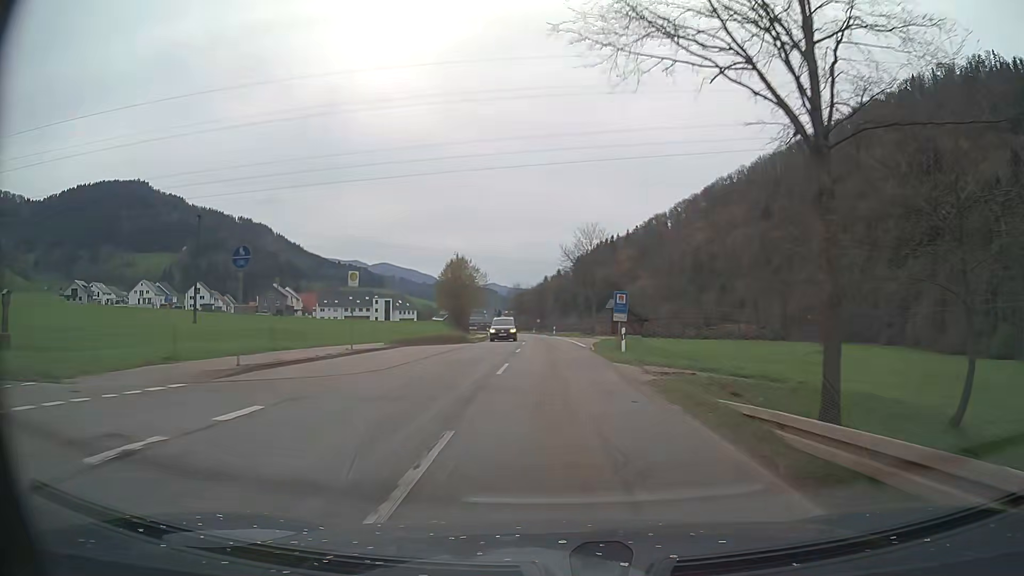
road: secondary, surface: asphalt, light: Day
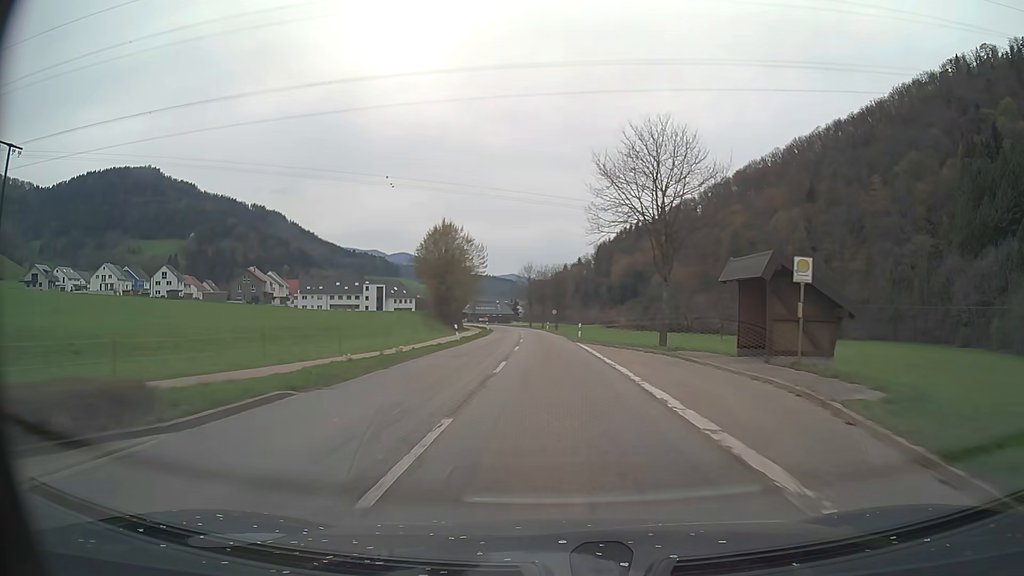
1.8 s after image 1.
(-0.2, +35.3) m; -1°
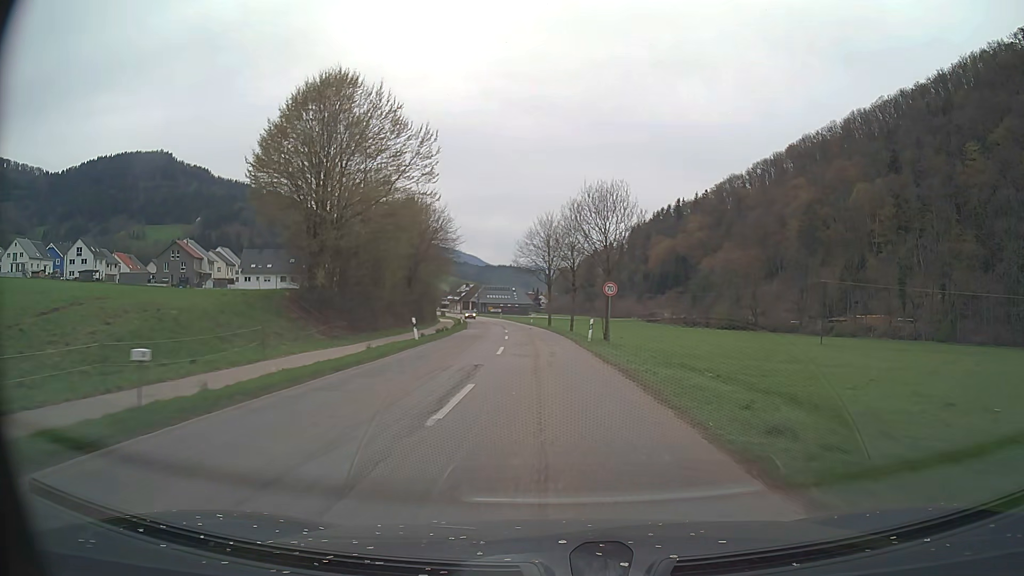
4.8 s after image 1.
(-1.2, +56.6) m; -2°
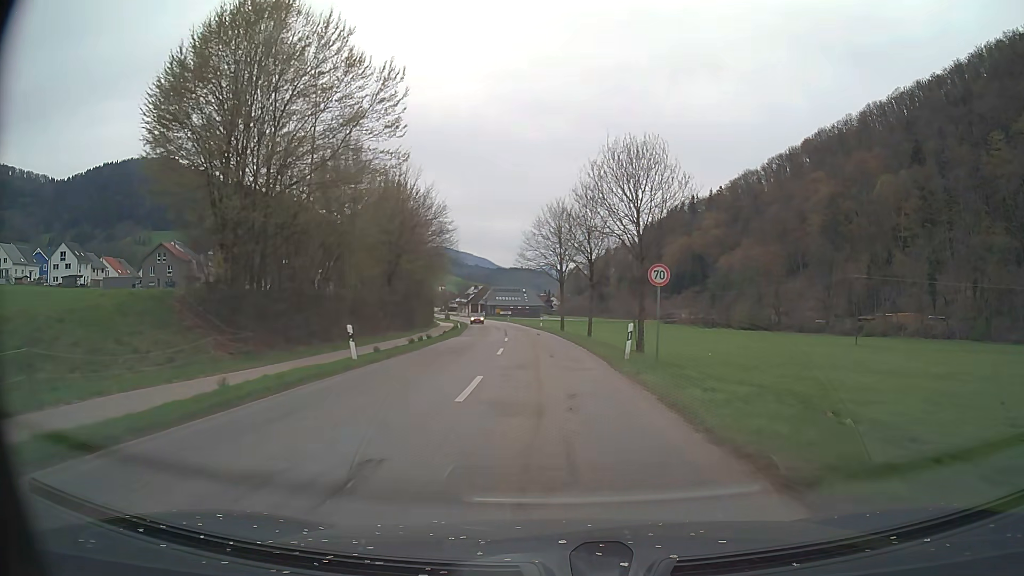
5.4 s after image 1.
(-0.1, +11.0) m; -1°
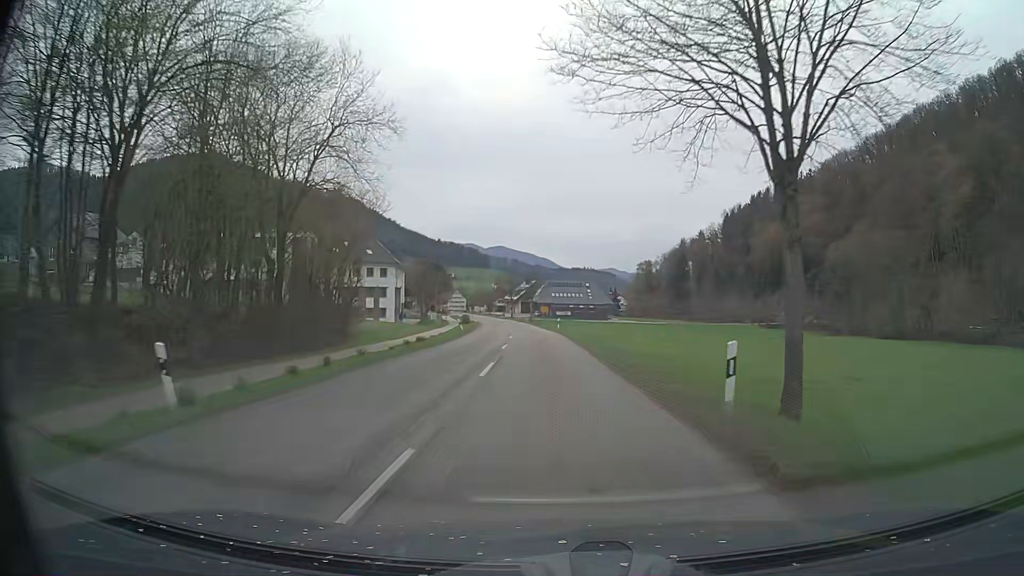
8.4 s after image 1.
(-2.4, +54.0) m; -6°
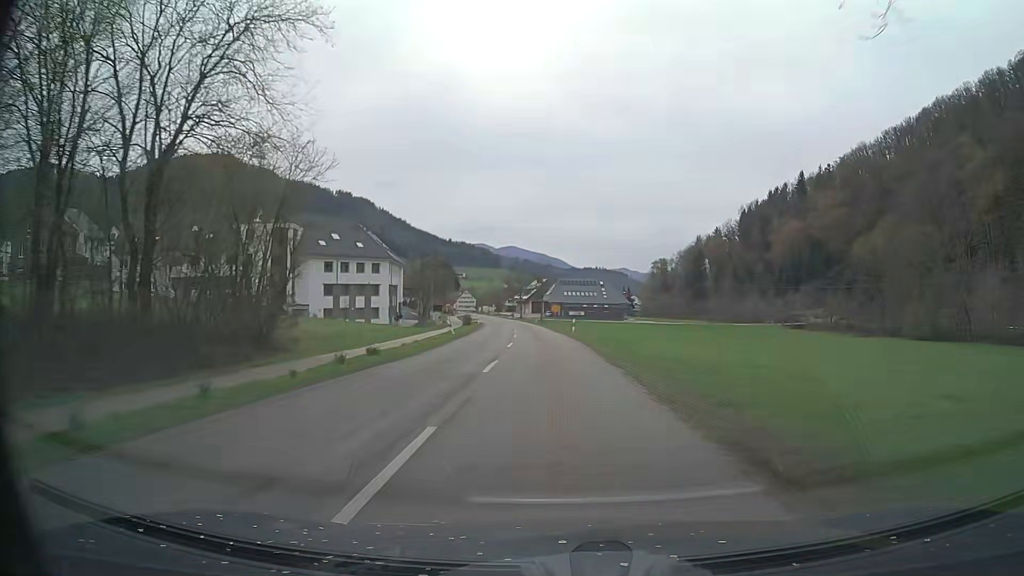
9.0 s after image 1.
(0.0, +10.7) m; 0°
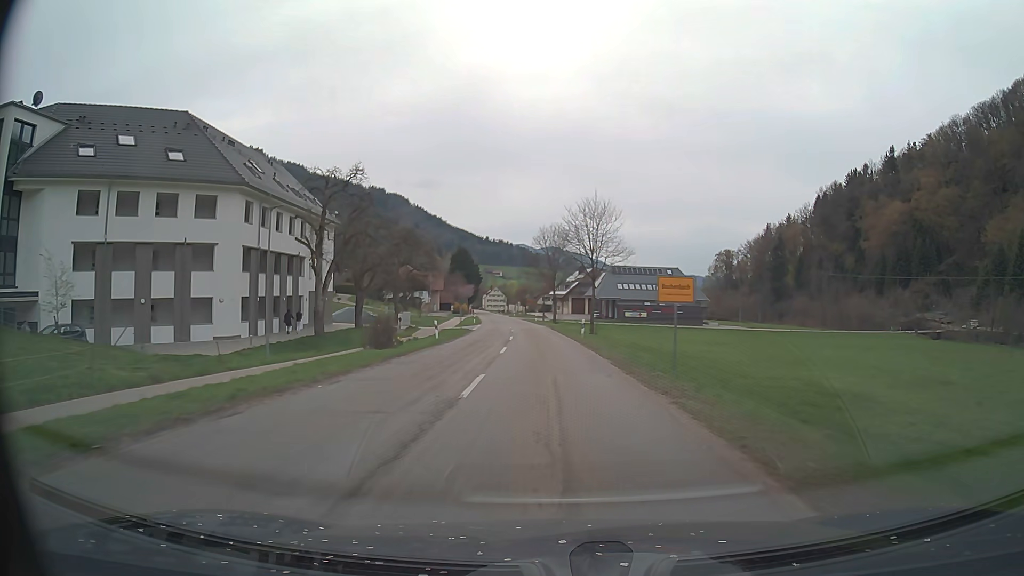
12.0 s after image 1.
(-1.8, +53.2) m; -4°
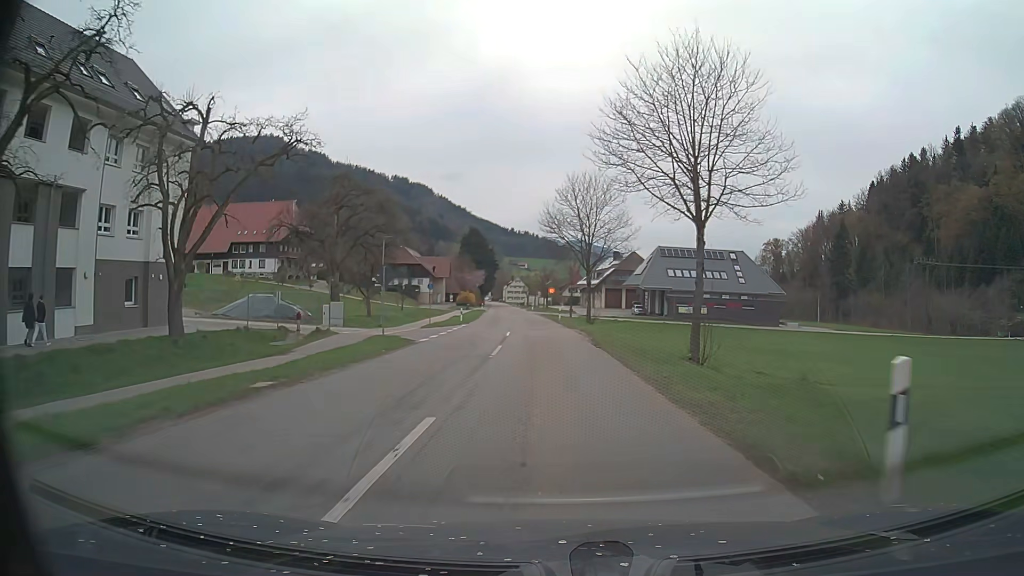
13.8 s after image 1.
(-0.6, +29.9) m; -2°
(0, +10) (0, +20) (-1, +30) (-1, +40) (-1, +50) (-2, +60) (-3, +70) (-3, +80) (-4, +90) (-5, +100) m
